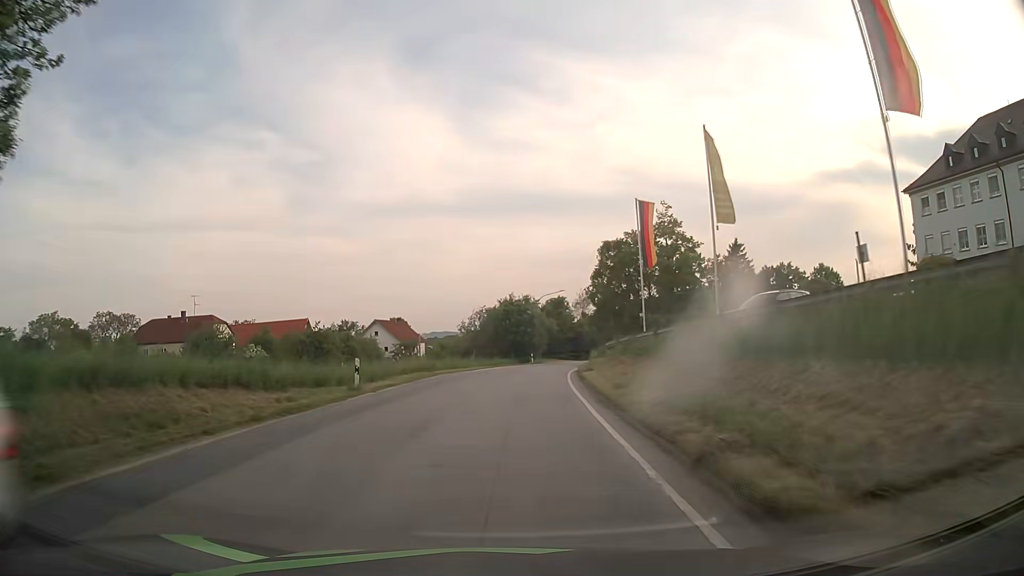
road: secondary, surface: asphalt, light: Day
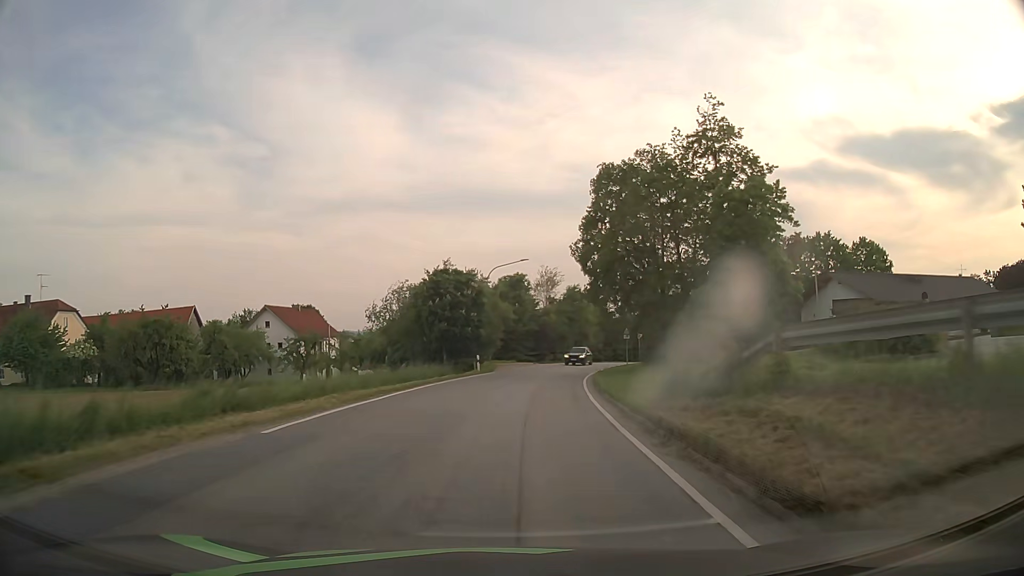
(+1.0, +29.7) m; +5°
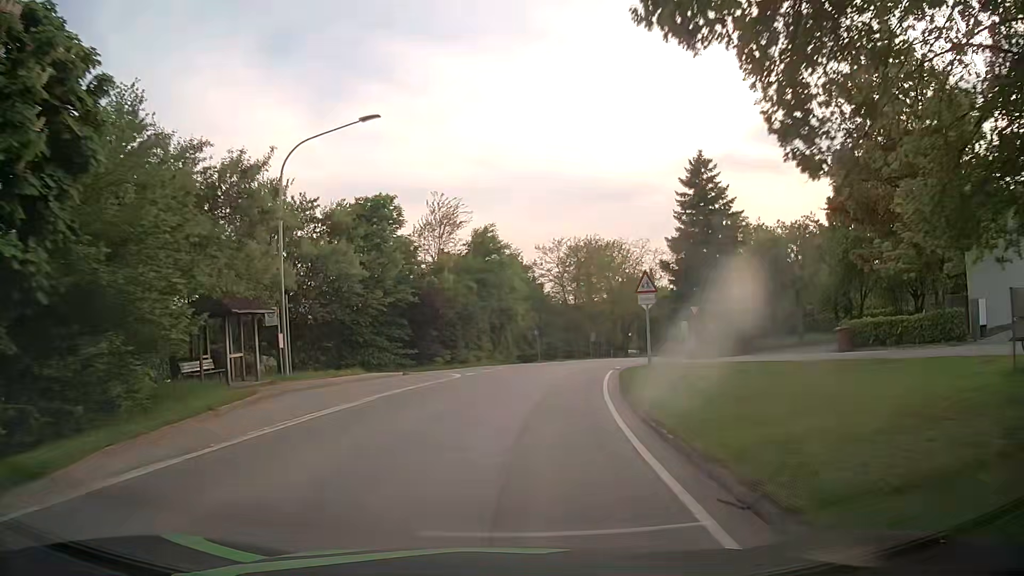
(+2.8, +37.1) m; +8°
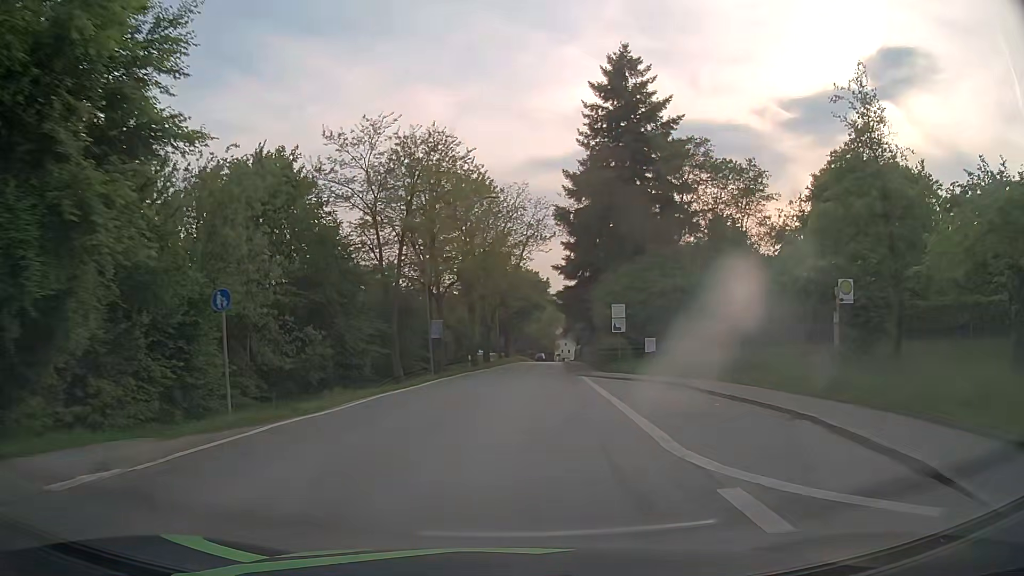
(+4.3, +36.5) m; +13°
(0, +10) (+1, +20) (+2, +30) (+2, +40) (+3, +50) (+4, +60) (+5, +70) (+5, +80) (+6, +90) (+7, +100) m
